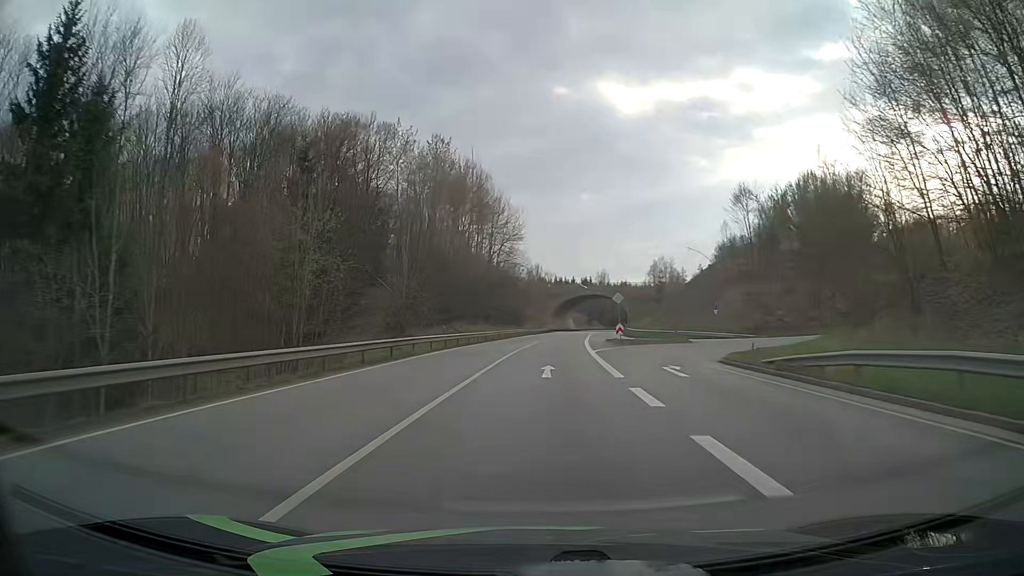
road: primary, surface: asphalt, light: Day
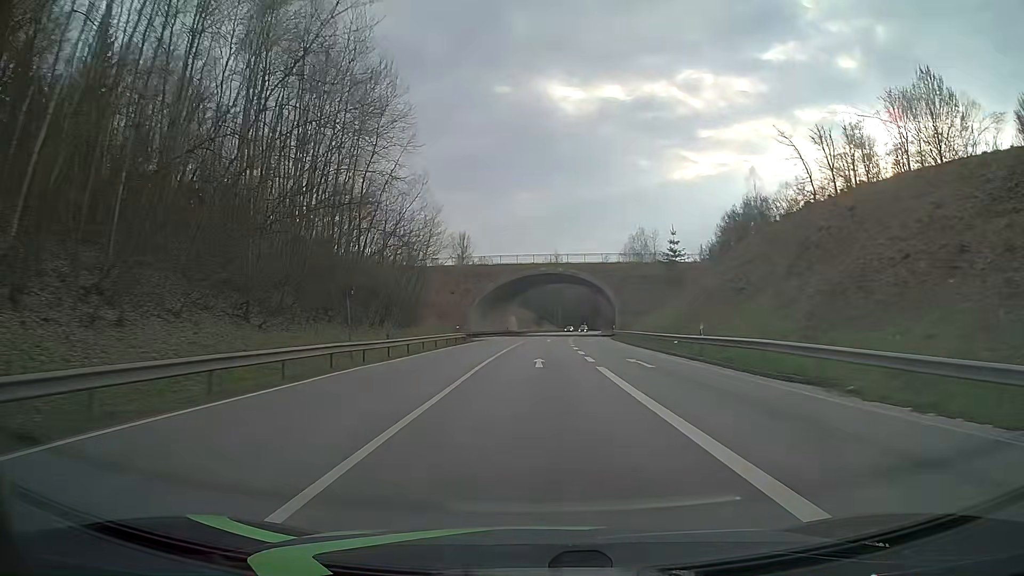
(+3.1, +62.7) m; +5°
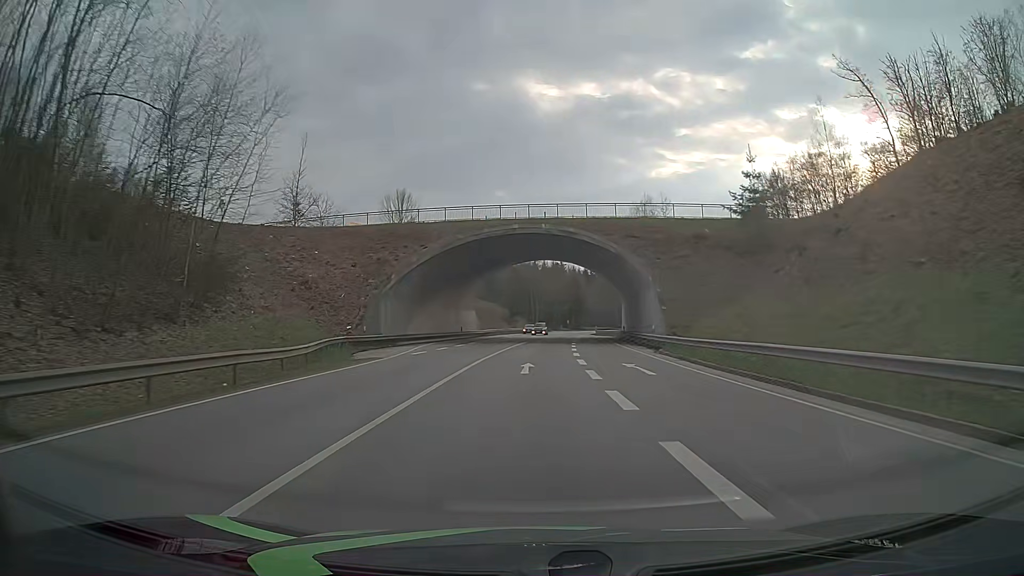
(+0.7, +37.6) m; +2°
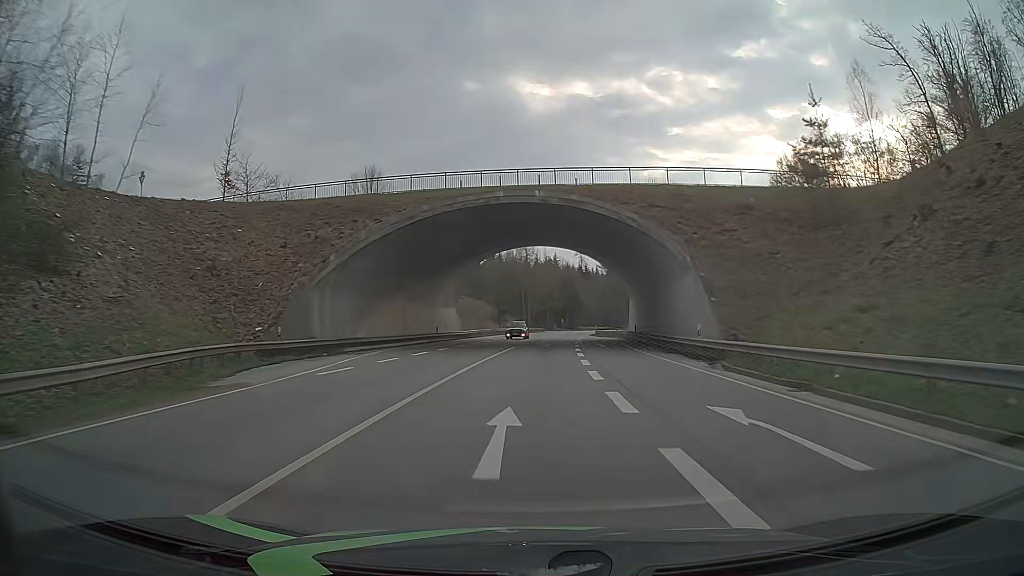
(+0.1, +12.6) m; +1°
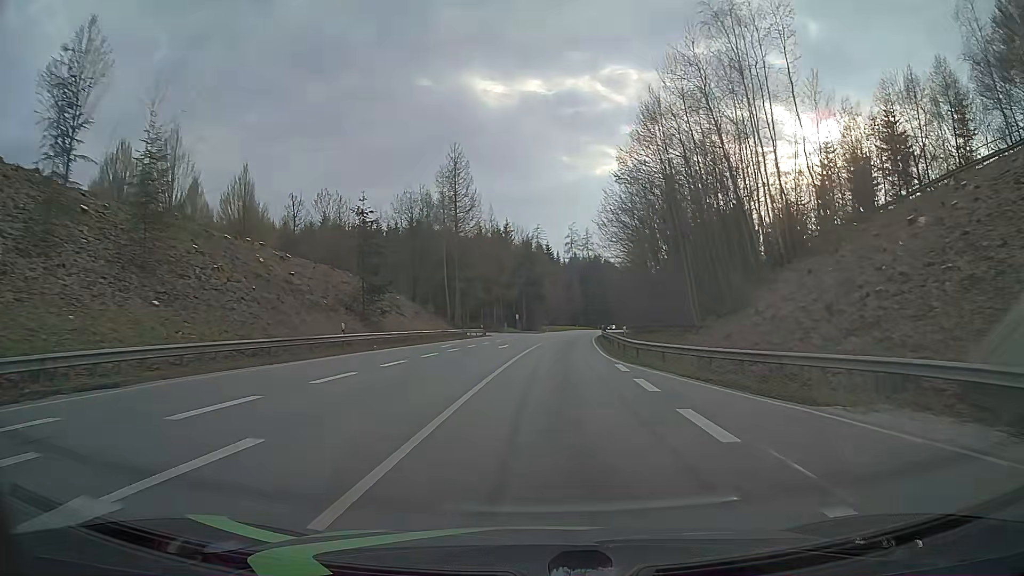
(+1.4, +62.8) m; +3°
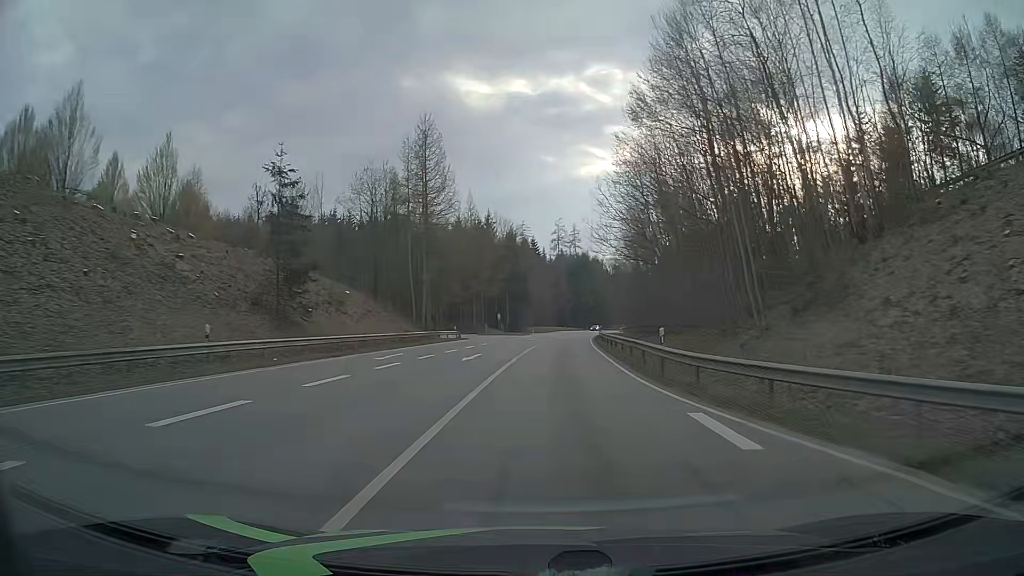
(+0.3, +12.6) m; +2°
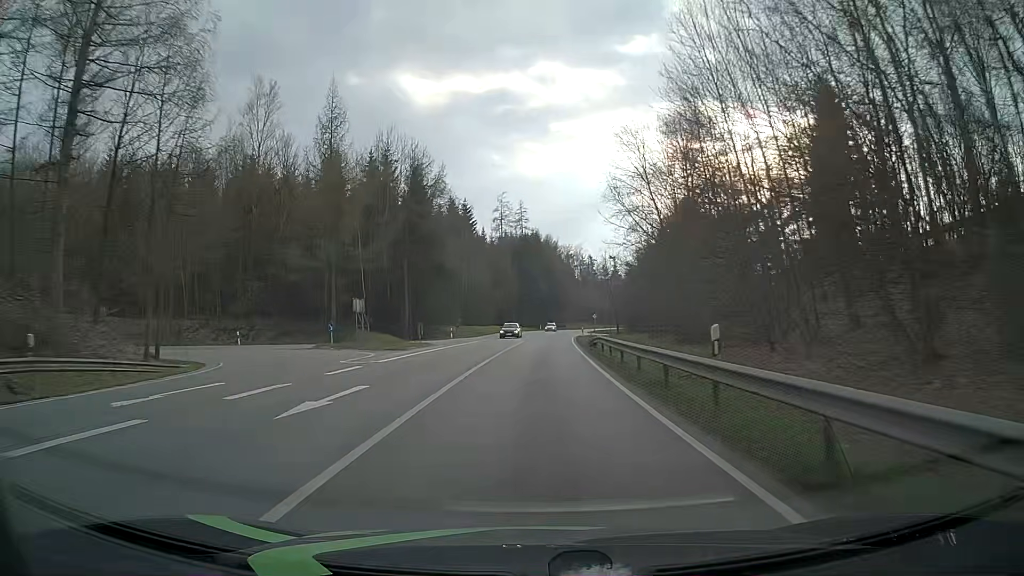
(+2.6, +50.2) m; +5°
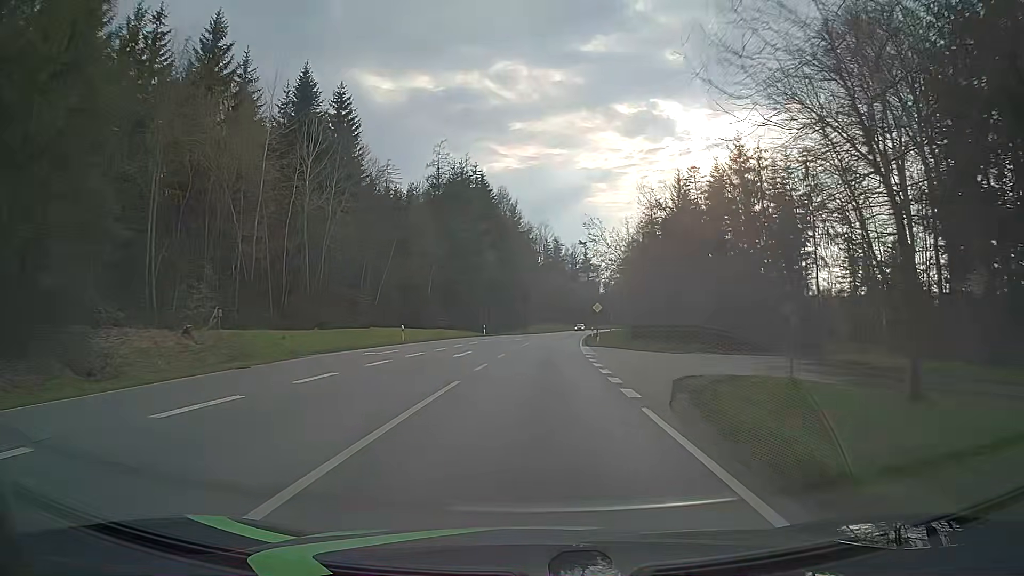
(+1.6, +62.8) m; +3°
(0, +10) (0, +20) (+1, +30) (+1, +40) (+2, +50) (+3, +60) (+3, +70) (+4, +80) (+6, +90) (+7, +100) m
